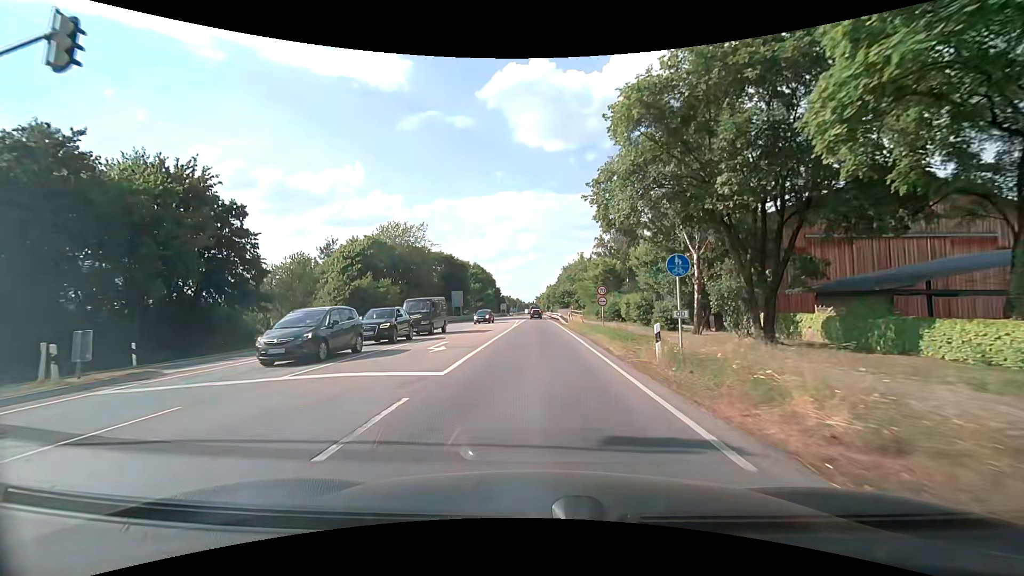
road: secondary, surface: asphalt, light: Day
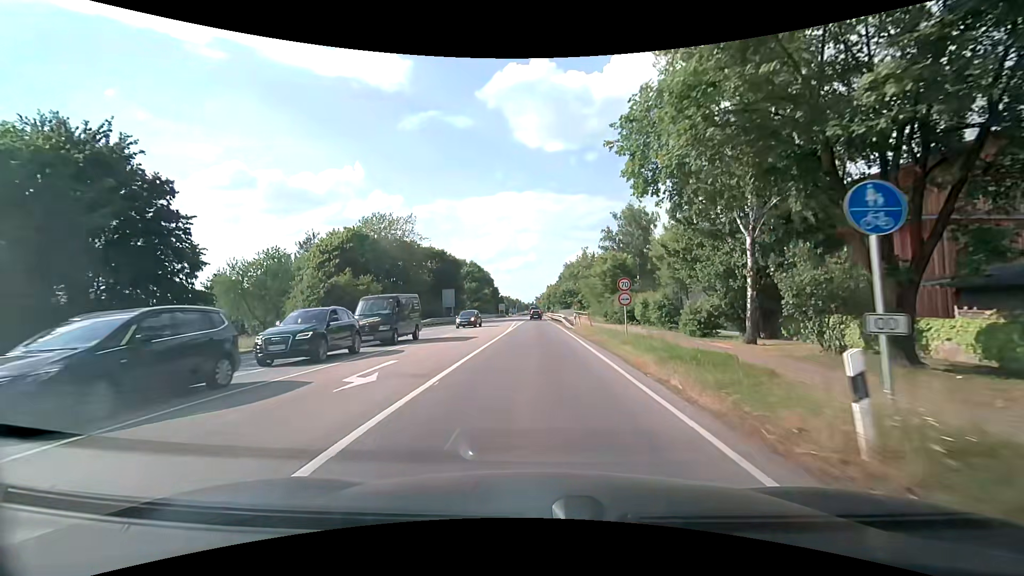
(0.0, +7.5) m; 0°
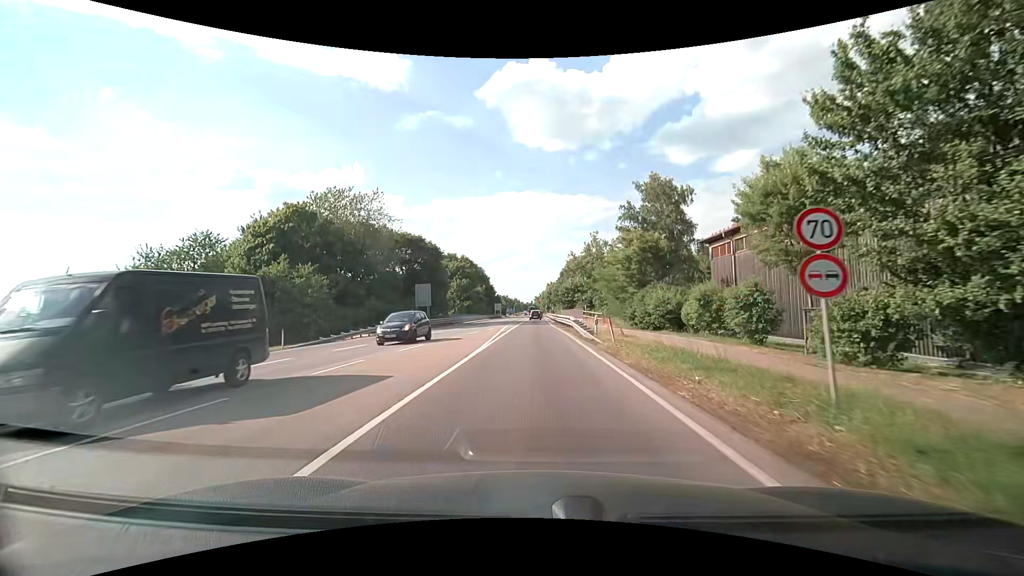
(0.0, +15.0) m; 0°
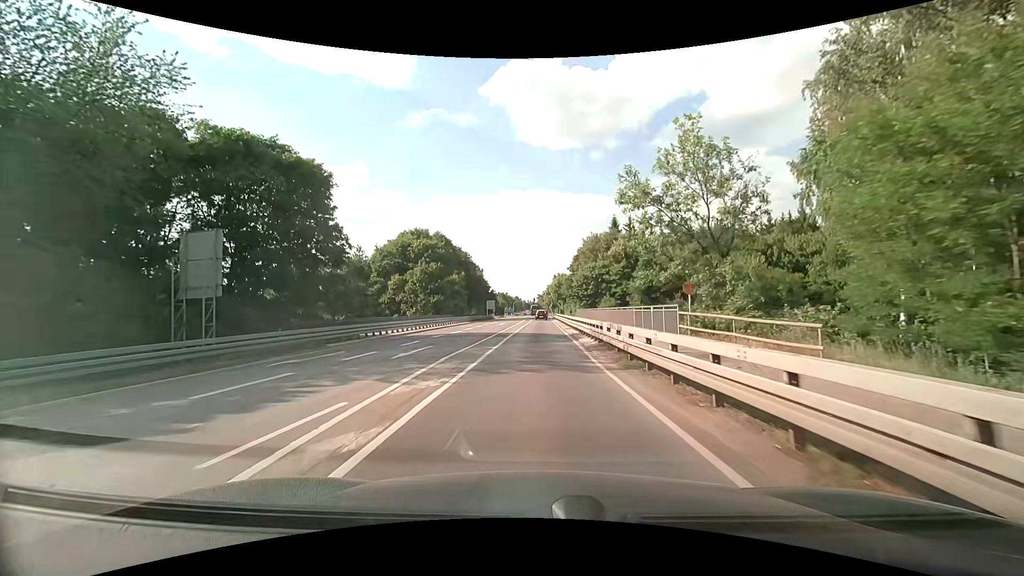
(-0.3, +36.7) m; -1°
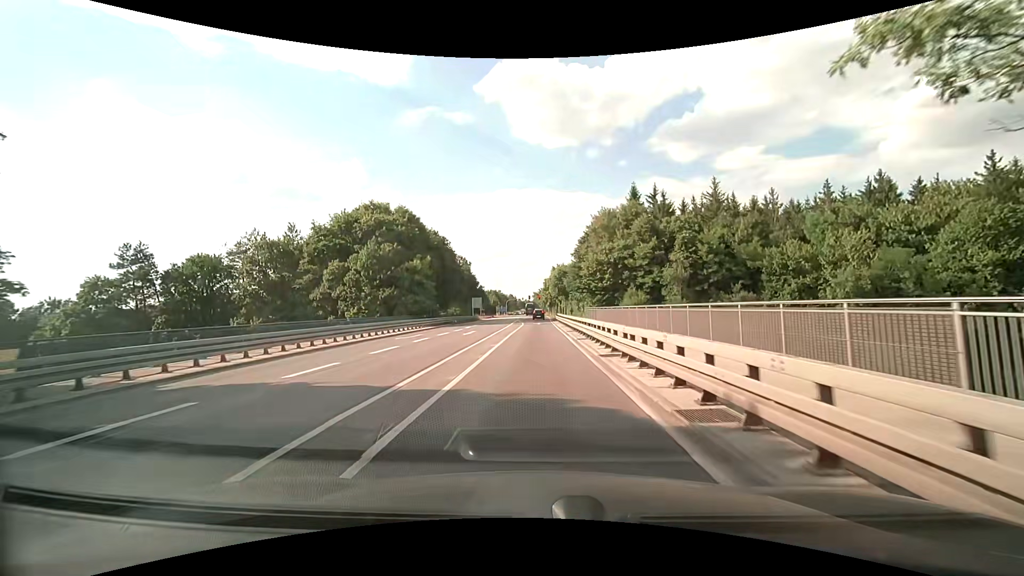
(+0.2, +21.6) m; +1°
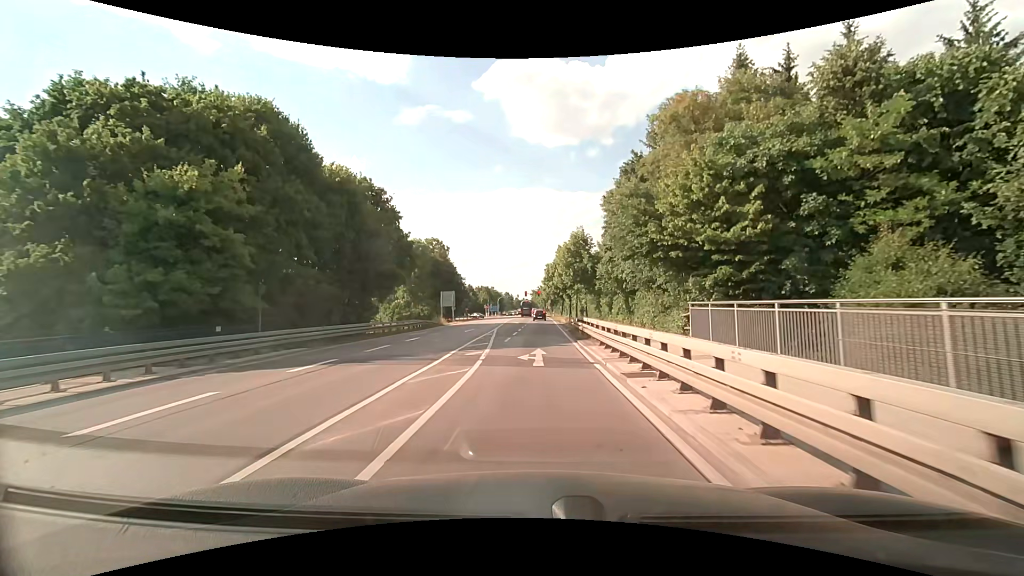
(-0.1, +35.3) m; 0°
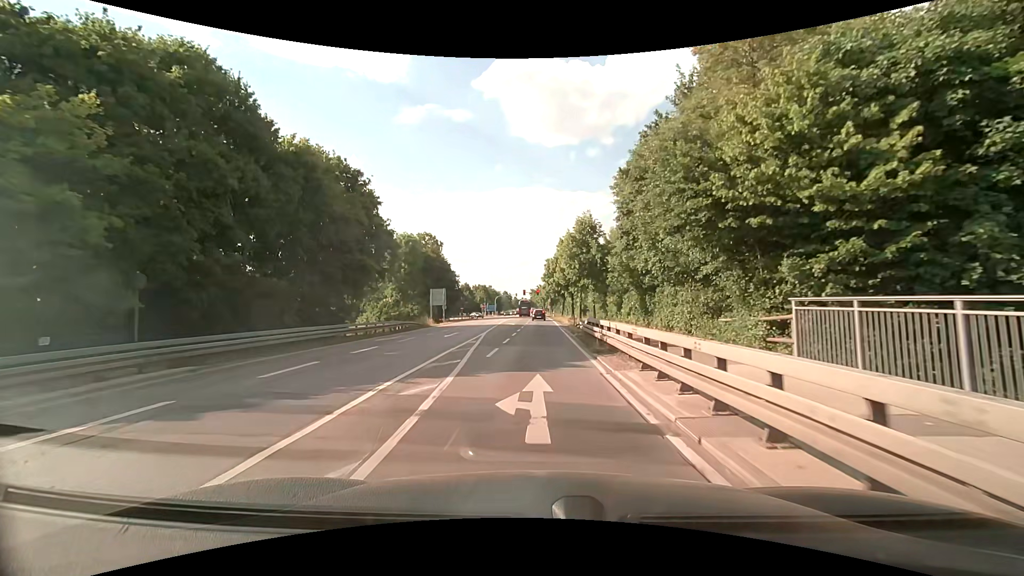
(0.0, +6.9) m; 0°
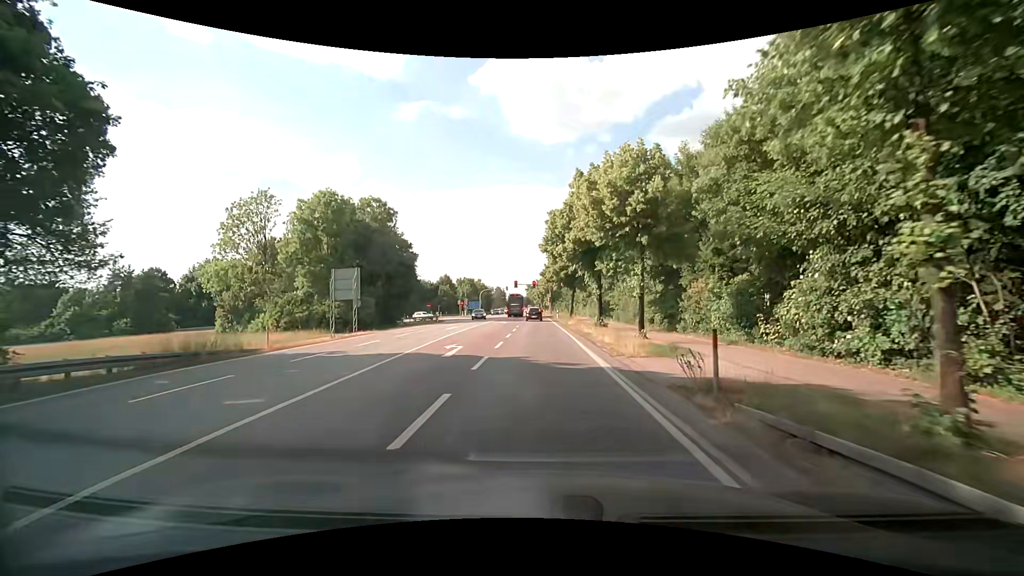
(+0.1, +32.5) m; 0°
(0, +10) (0, +20) (0, +30) (0, +40) (0, +50) (0, +60) (0, +70) (0, +80) (0, +90) (0, +100) m
